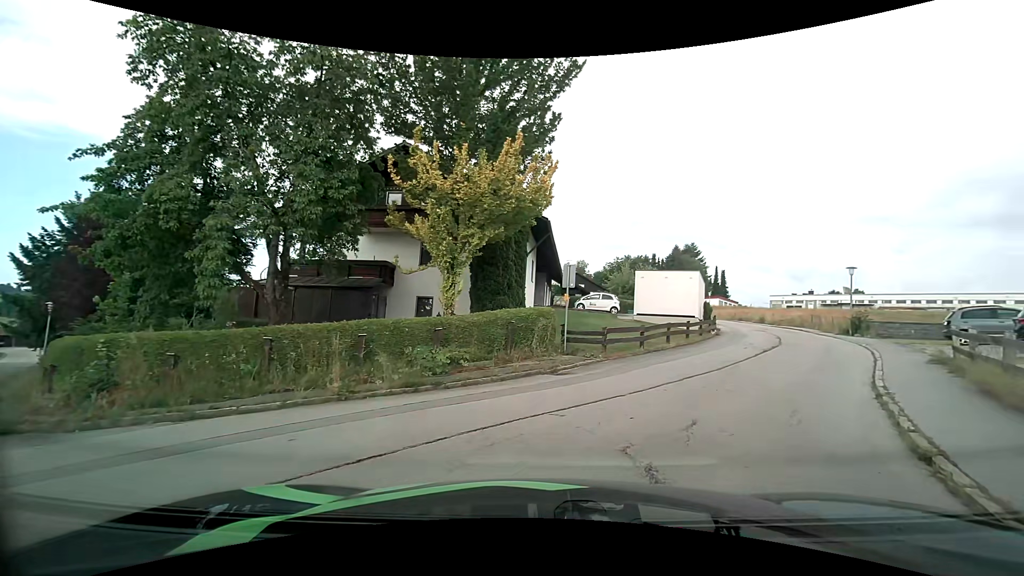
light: Day
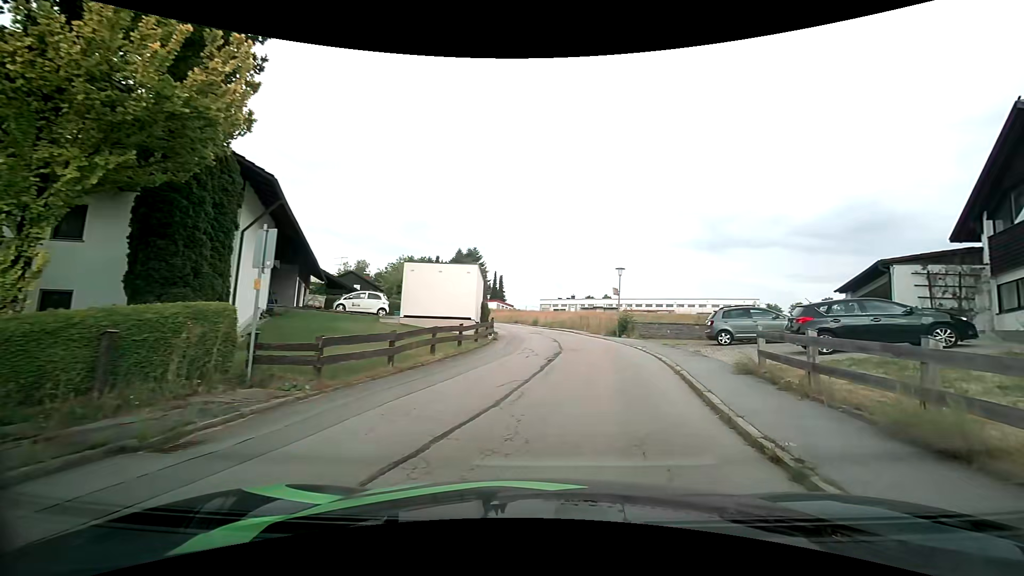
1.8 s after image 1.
(+1.4, +6.3) m; +25°
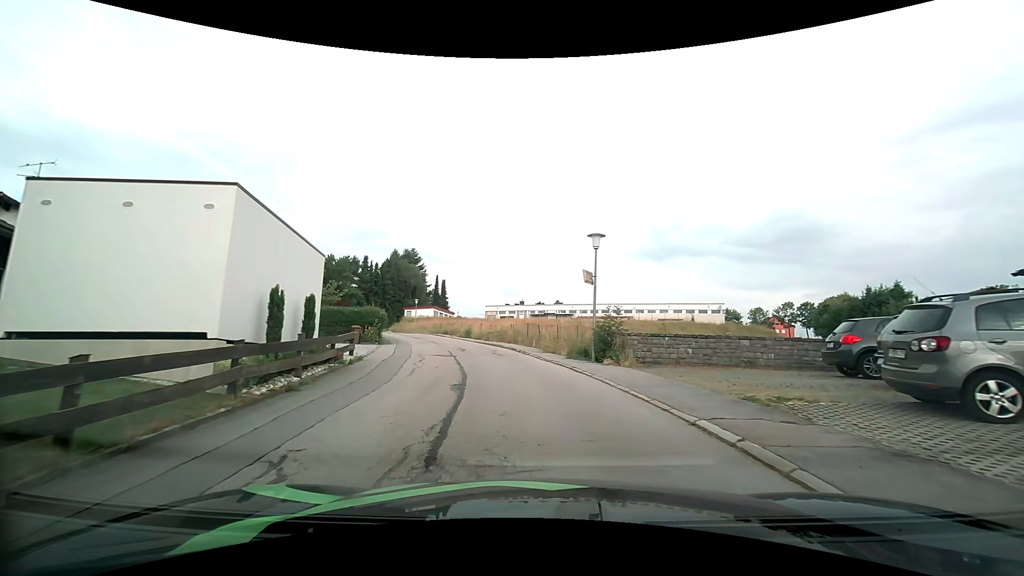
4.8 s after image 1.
(+1.3, +15.7) m; +5°
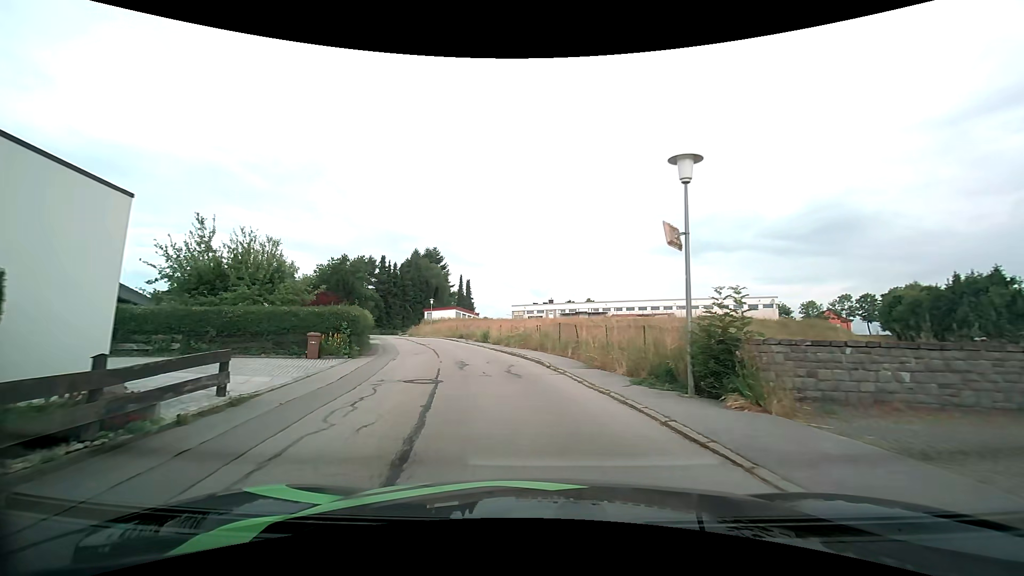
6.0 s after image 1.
(-0.1, +8.3) m; -2°
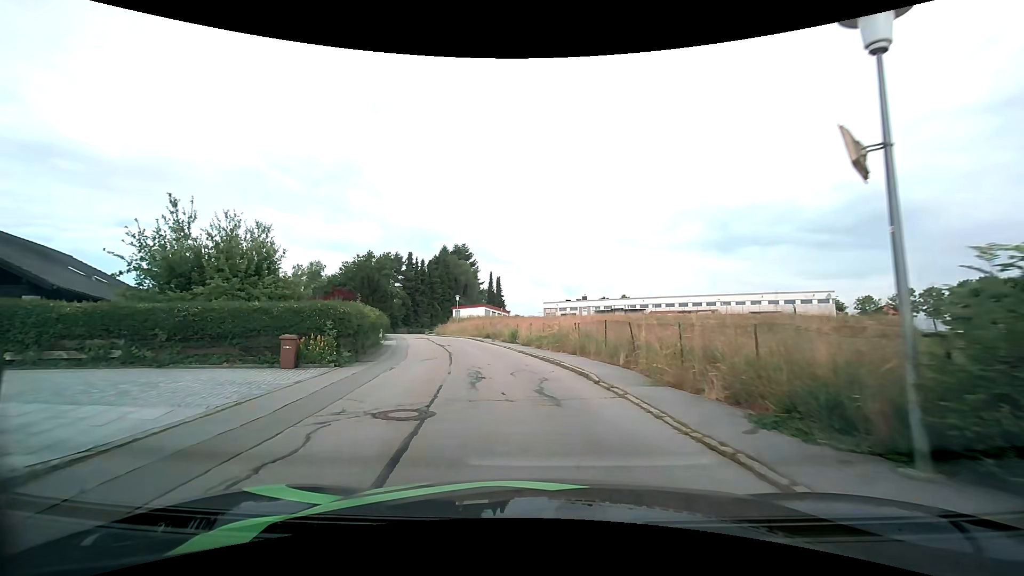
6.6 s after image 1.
(-0.2, +4.5) m; -4°
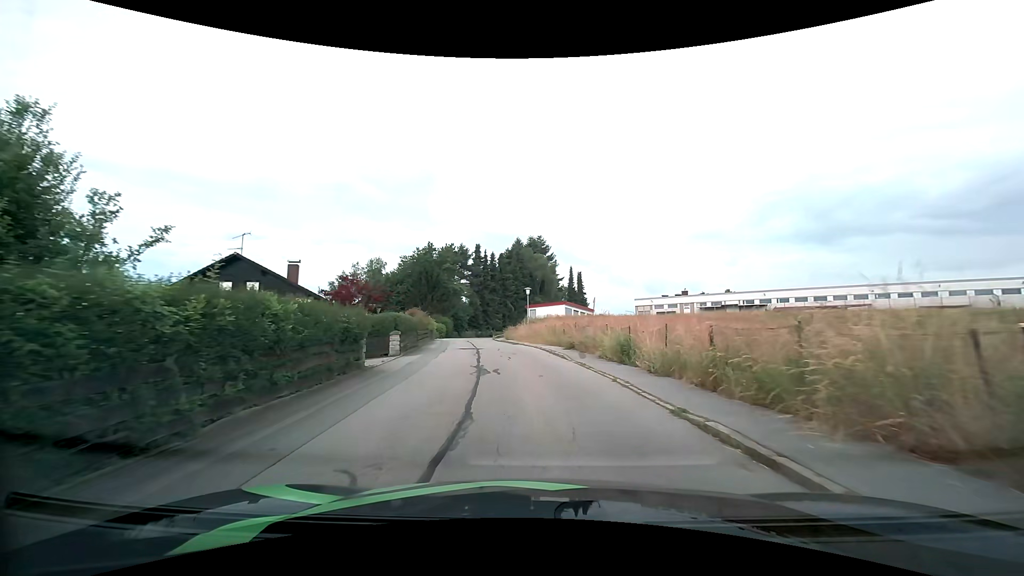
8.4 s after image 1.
(-1.4, +14.7) m; -9°
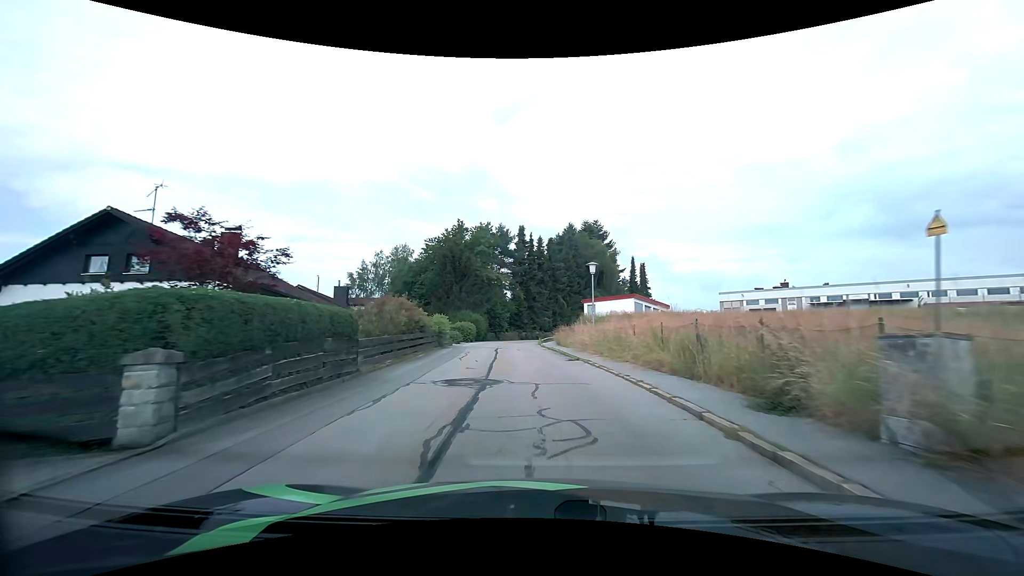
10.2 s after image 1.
(-0.9, +16.6) m; -6°
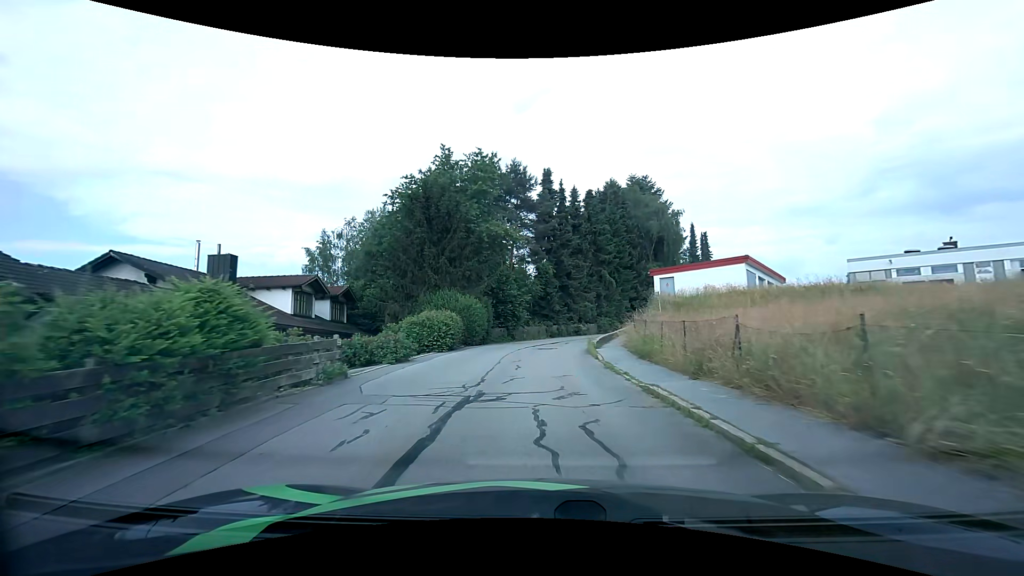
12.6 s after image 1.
(-0.6, +23.4) m; -3°
(0, +10) (0, +20) (+1, +30) (+4, +39) (+9, +48) (+14, +57) (+19, +65) (+25, +73) (+31, +82) (+36, +90) m
